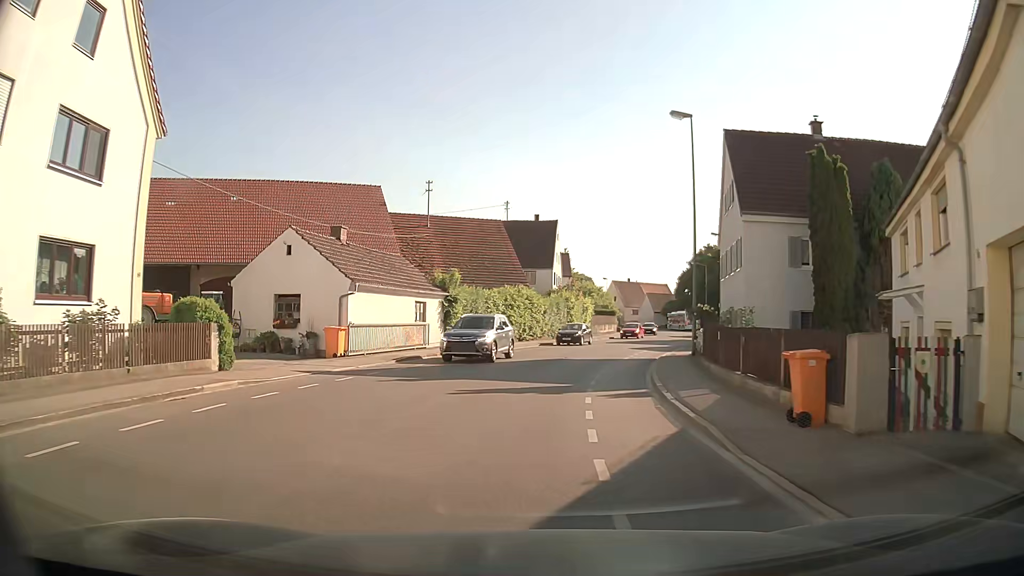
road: secondary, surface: asphalt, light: Day
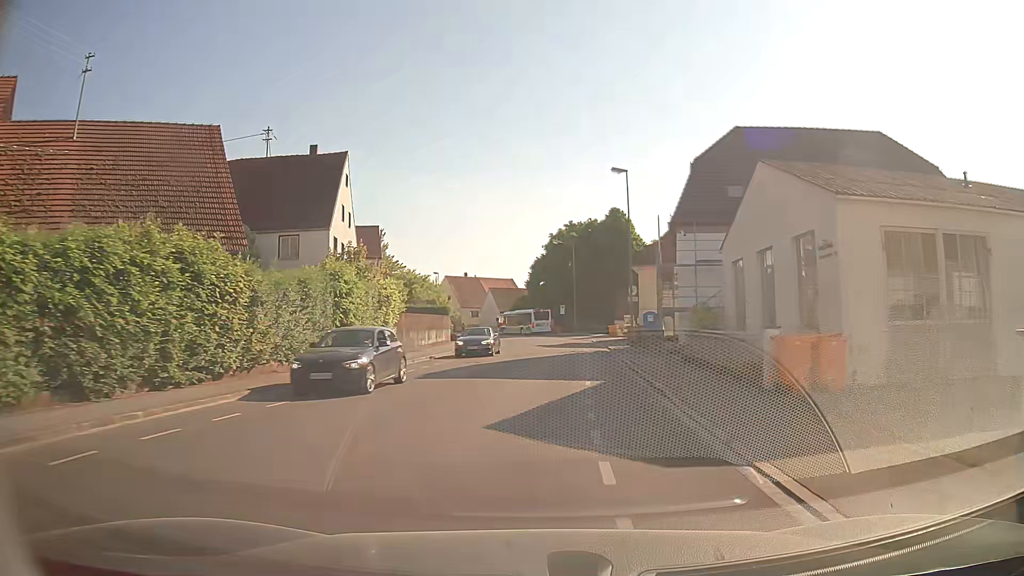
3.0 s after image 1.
(+3.1, +30.2) m; +13°
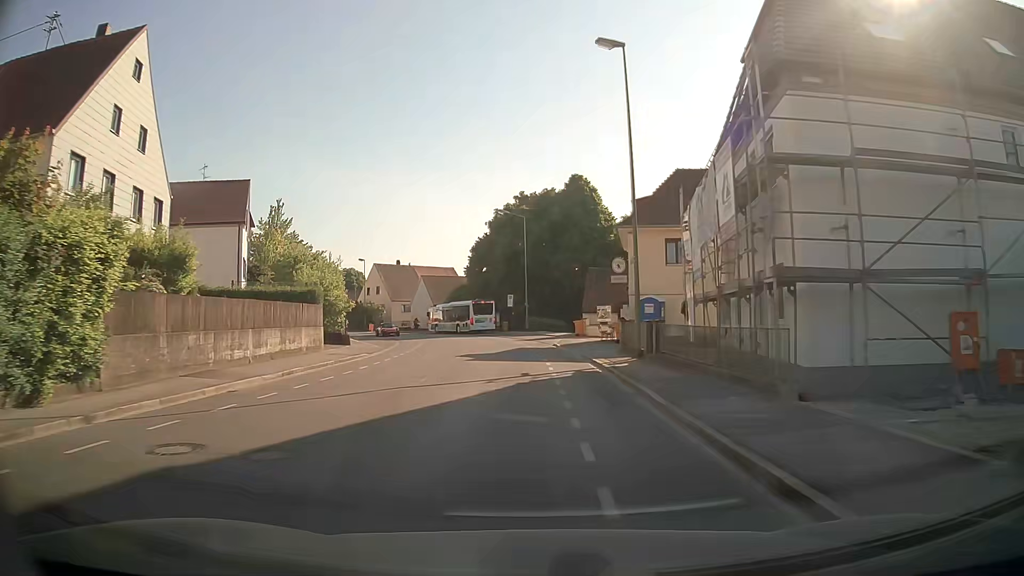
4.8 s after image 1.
(+1.1, +19.0) m; +5°
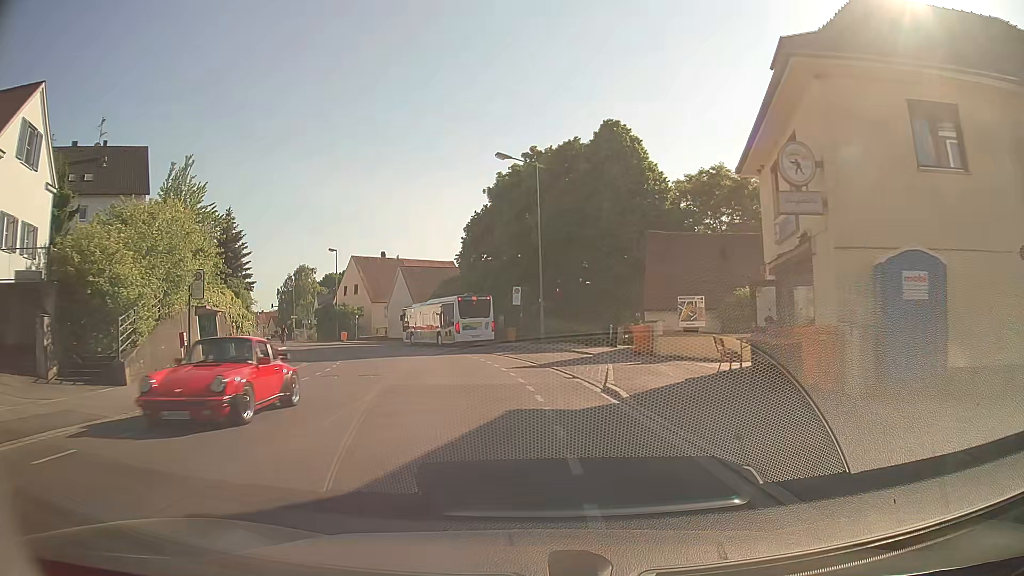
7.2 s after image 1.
(0.0, +22.3) m; -3°
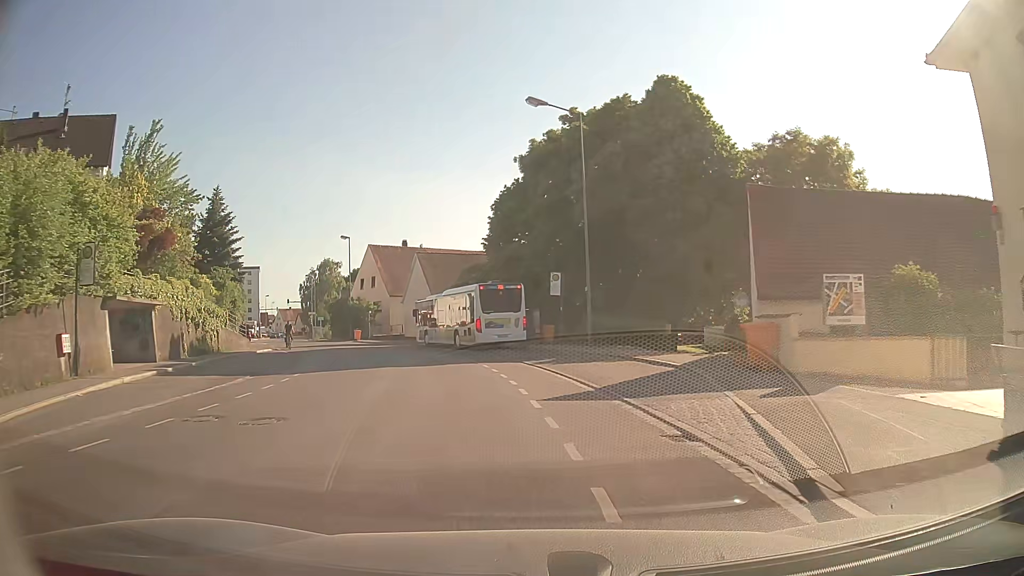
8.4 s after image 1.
(-0.1, +9.3) m; -2°
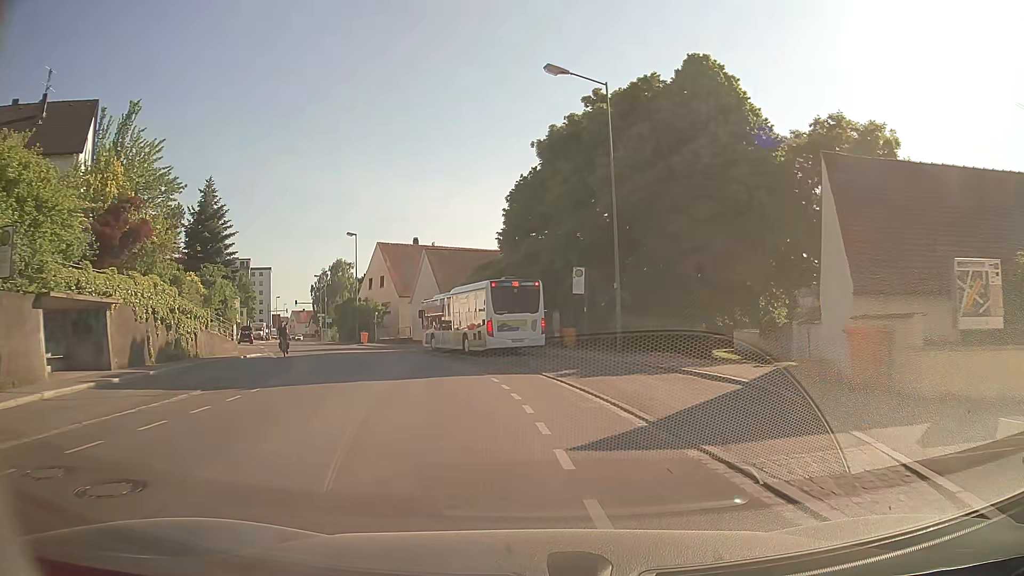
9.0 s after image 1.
(0.0, +4.2) m; 0°
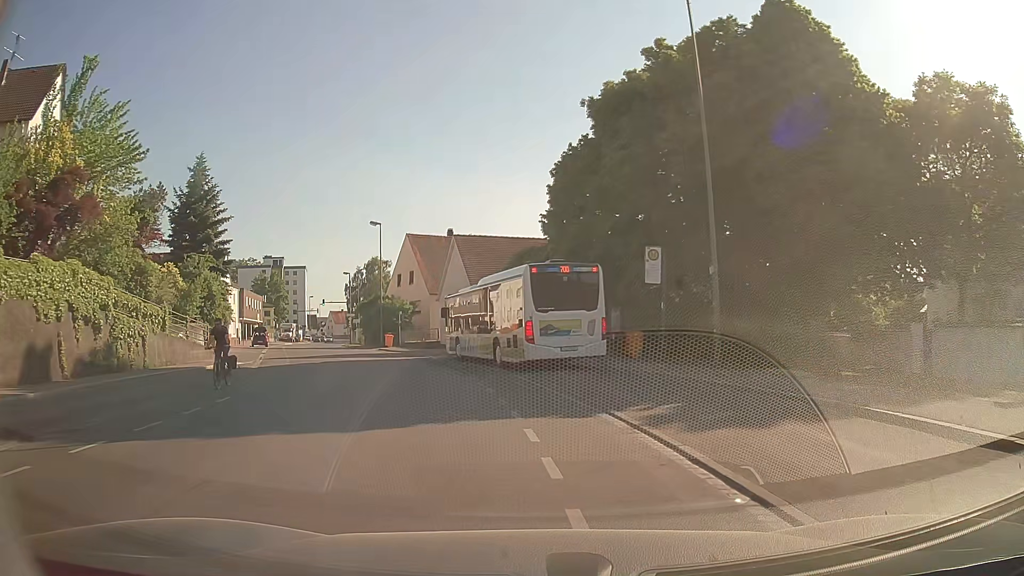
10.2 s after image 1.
(-0.3, +8.0) m; -5°
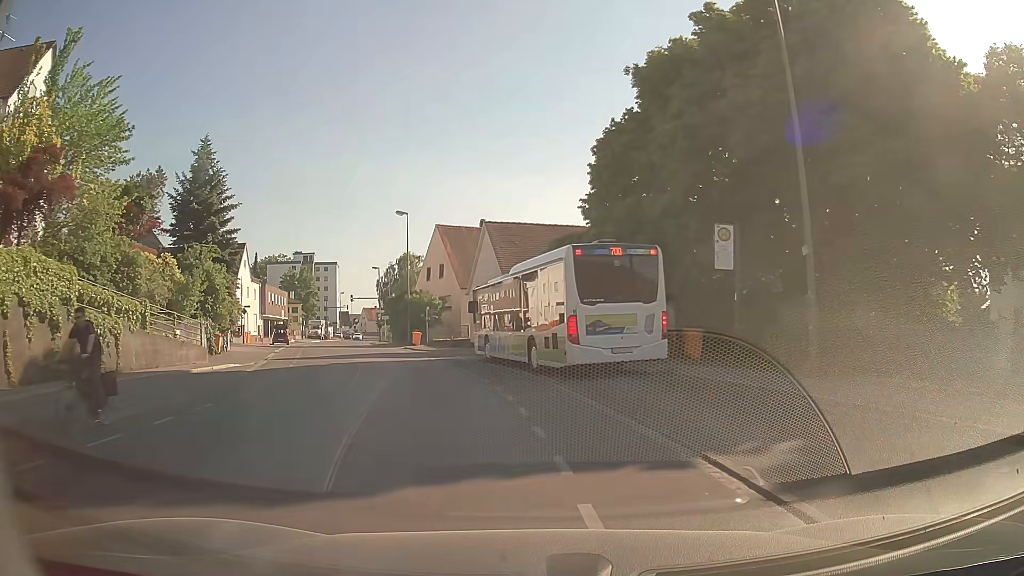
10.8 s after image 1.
(-0.1, +3.9) m; -3°
